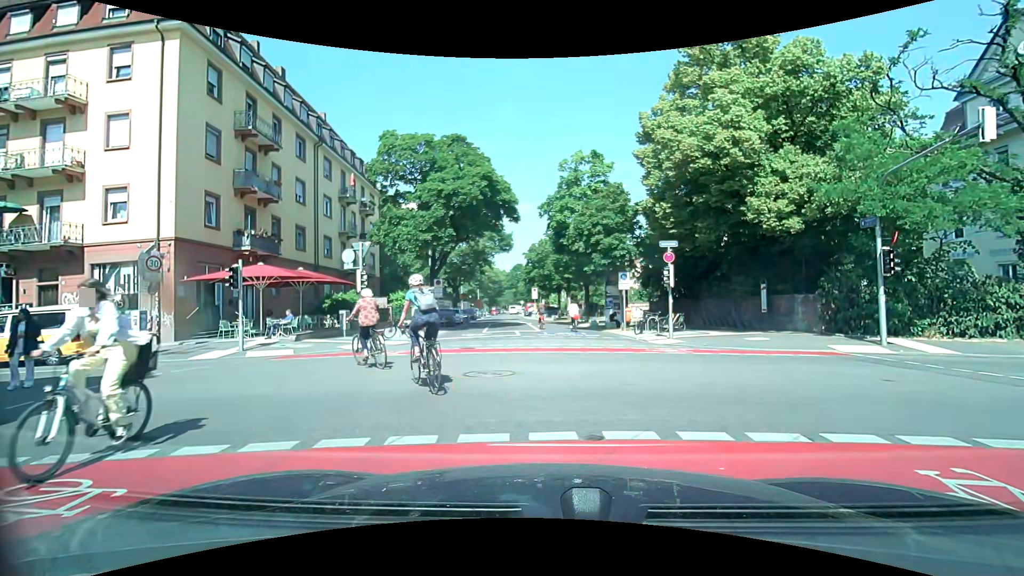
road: residential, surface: asphalt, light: Day
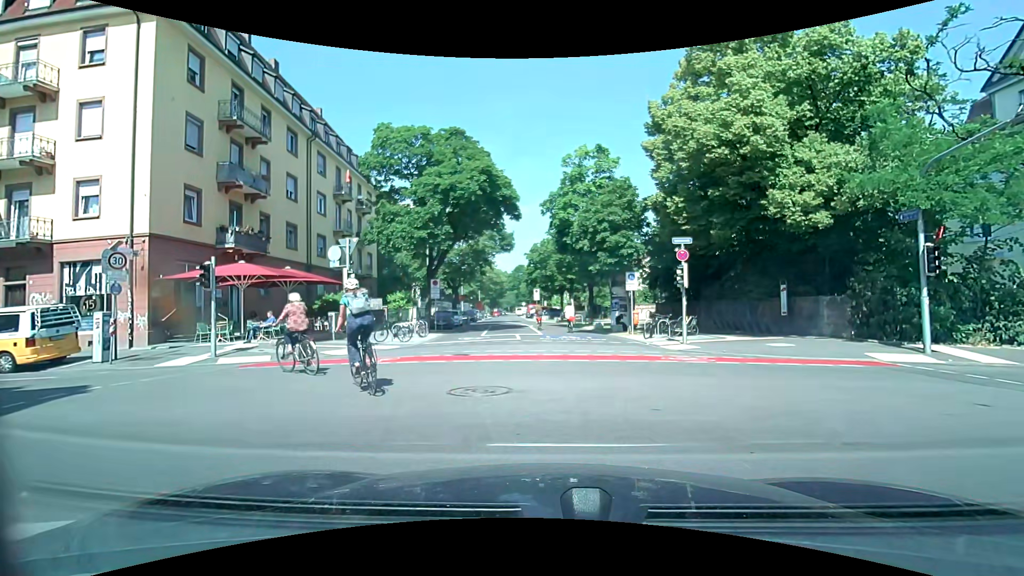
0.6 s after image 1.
(0.0, +1.7) m; +1°
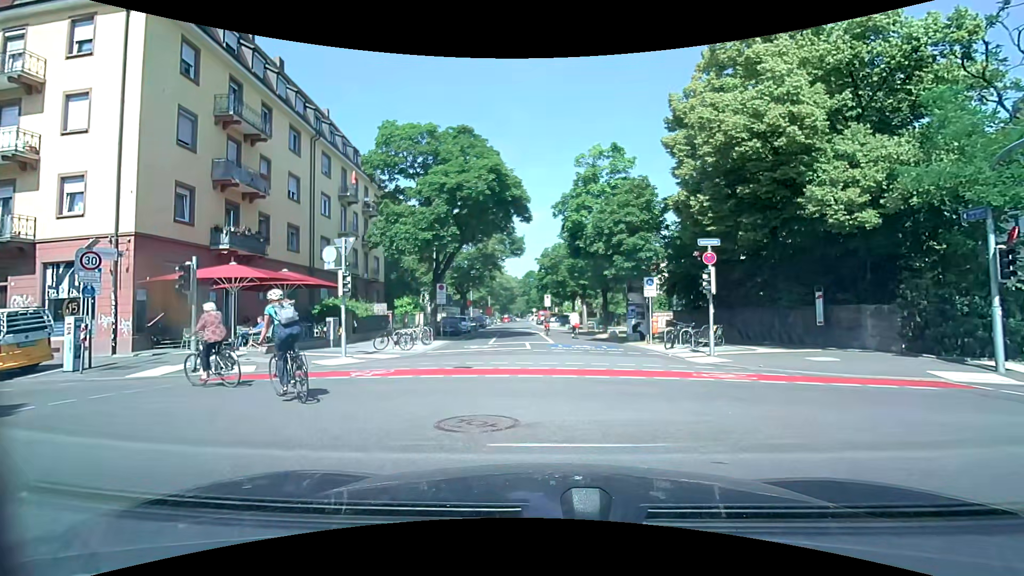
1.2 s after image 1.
(0.0, +1.6) m; 0°
